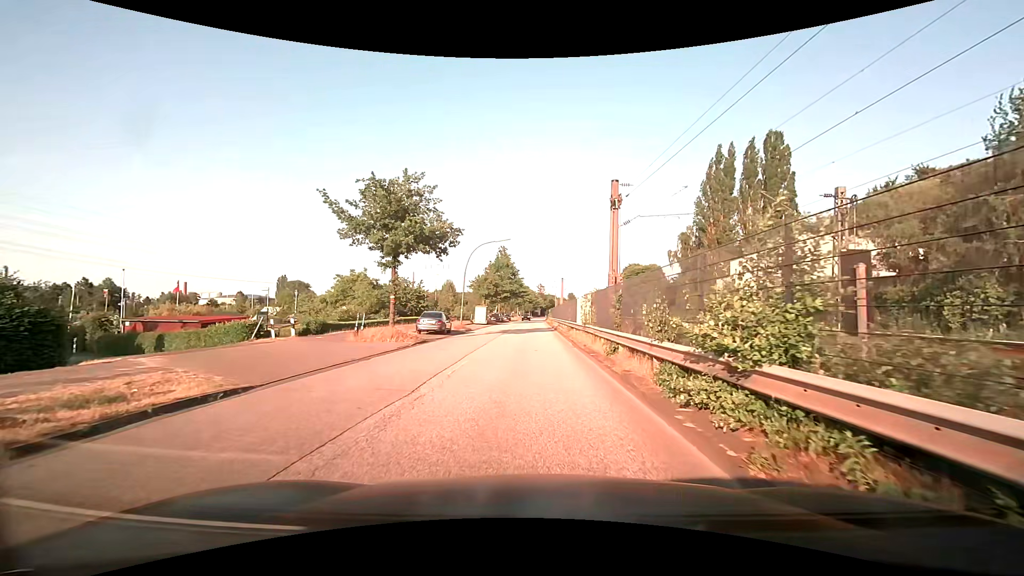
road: unclassified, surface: asphalt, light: Day
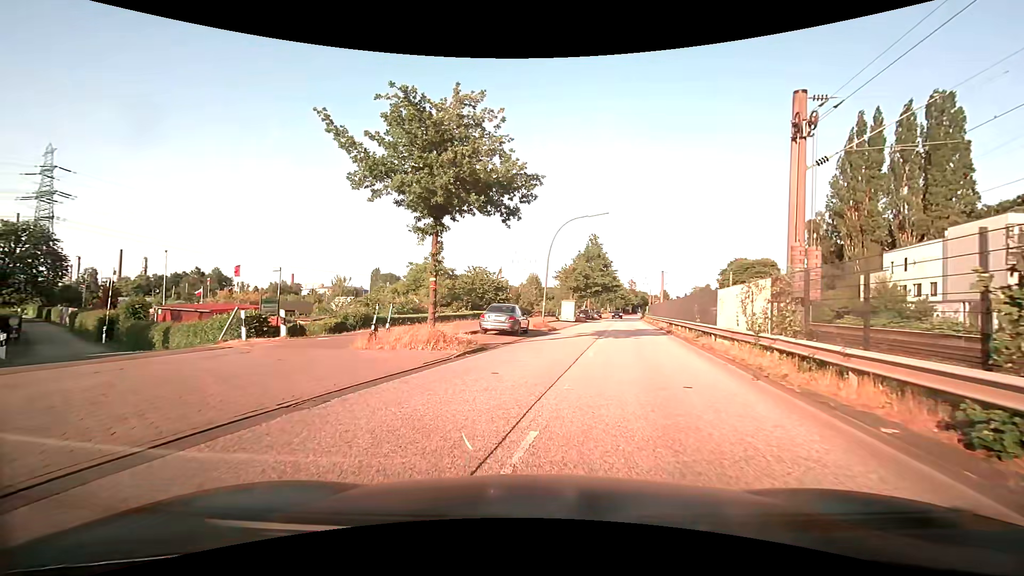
(-0.5, +9.0) m; -9°
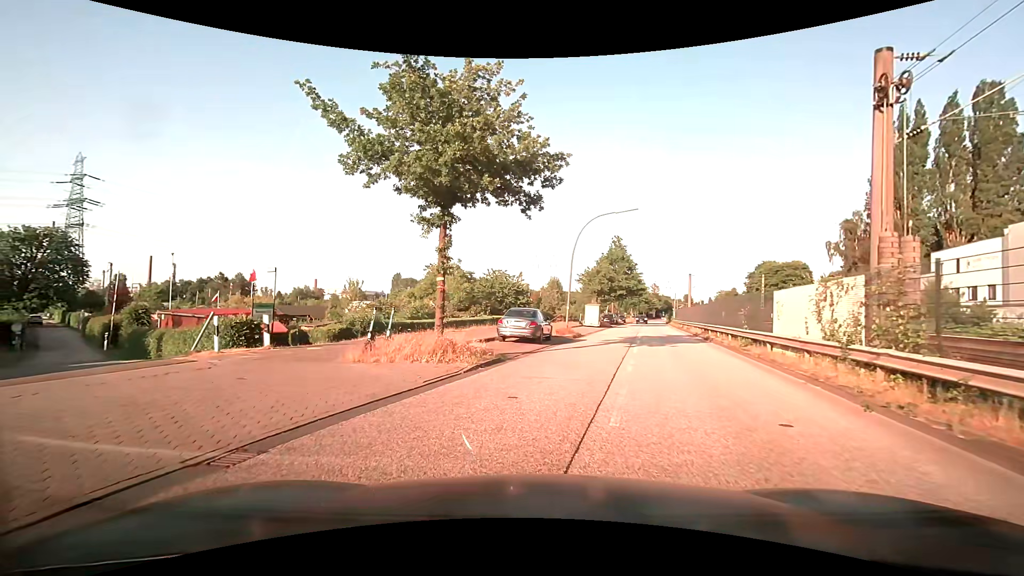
(-0.1, +2.4) m; -1°
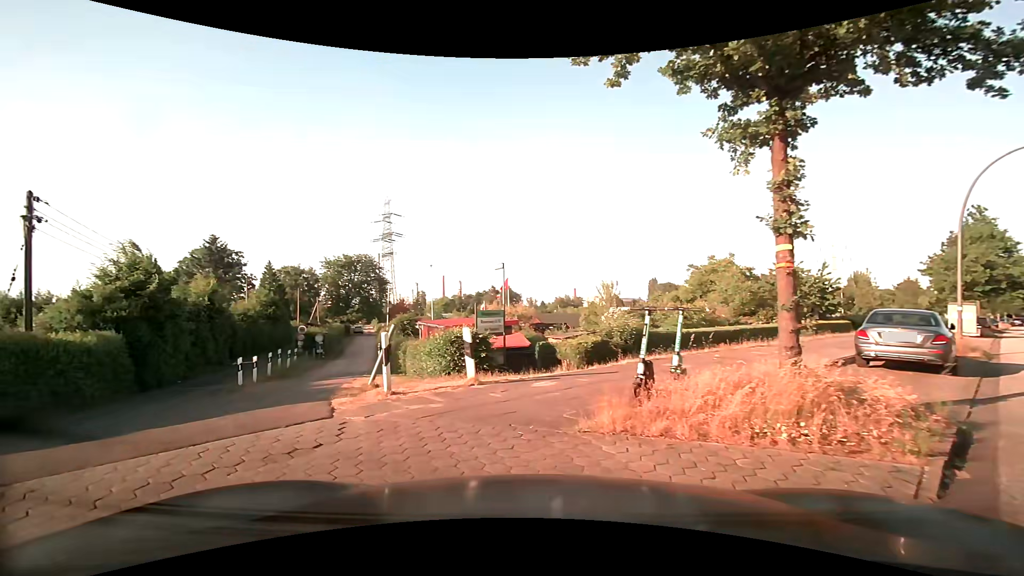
(-1.3, +6.4) m; -26°
